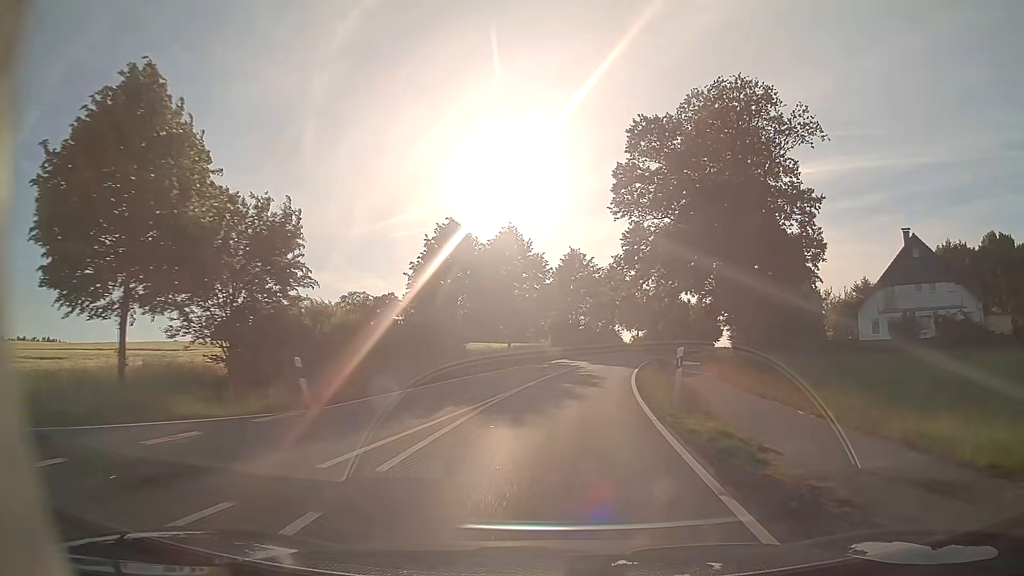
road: tertiary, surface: asphalt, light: Day
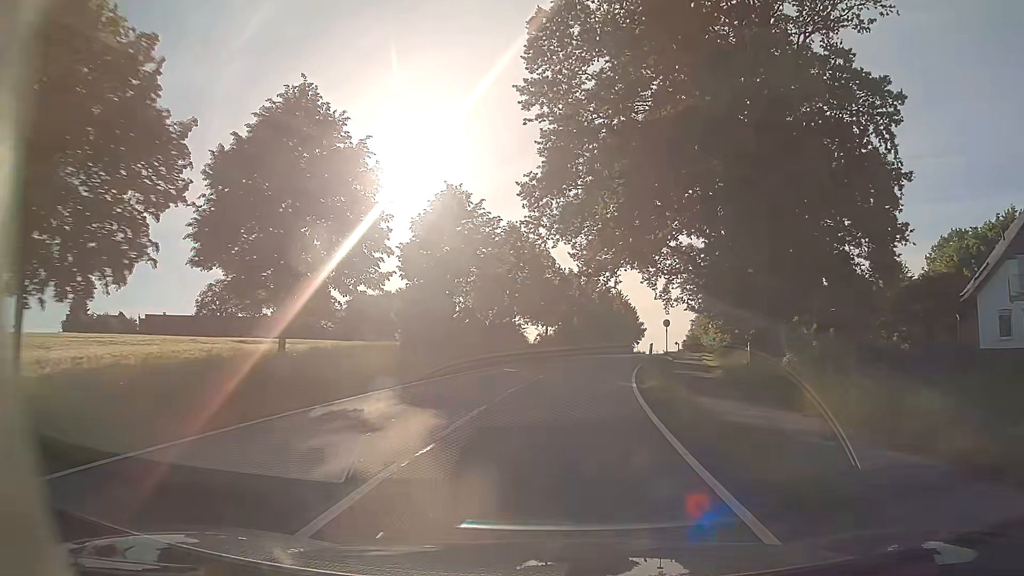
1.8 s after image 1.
(+3.2, +29.9) m; +11°
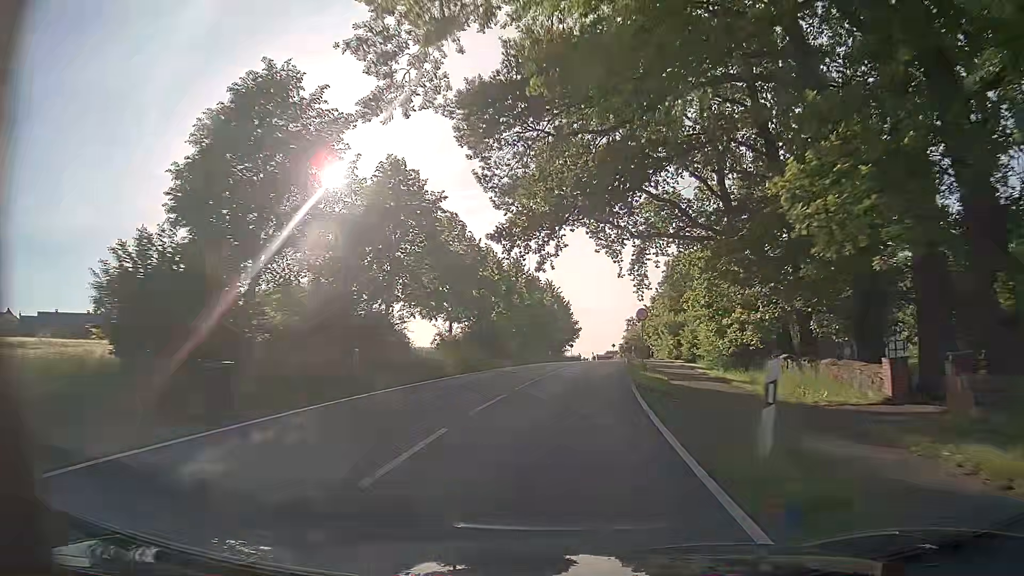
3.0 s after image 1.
(+1.2, +21.4) m; +6°
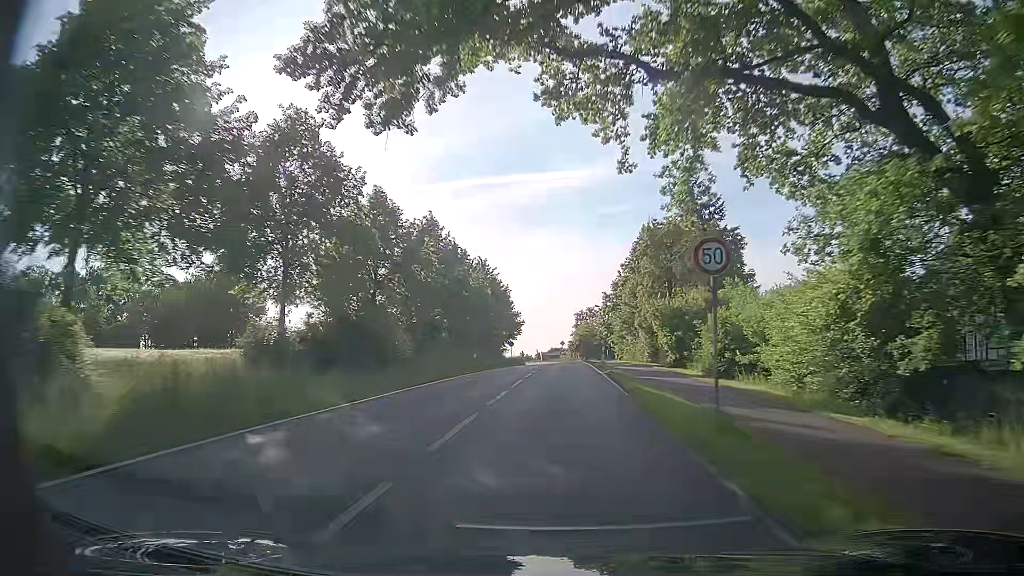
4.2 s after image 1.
(+1.0, +21.9) m; +4°
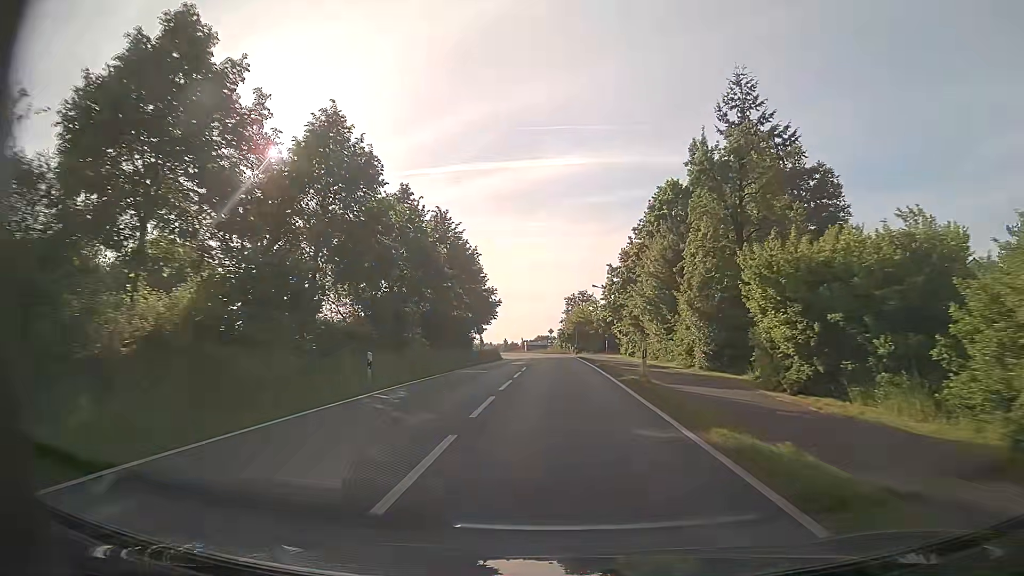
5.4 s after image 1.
(+0.4, +21.2) m; +1°
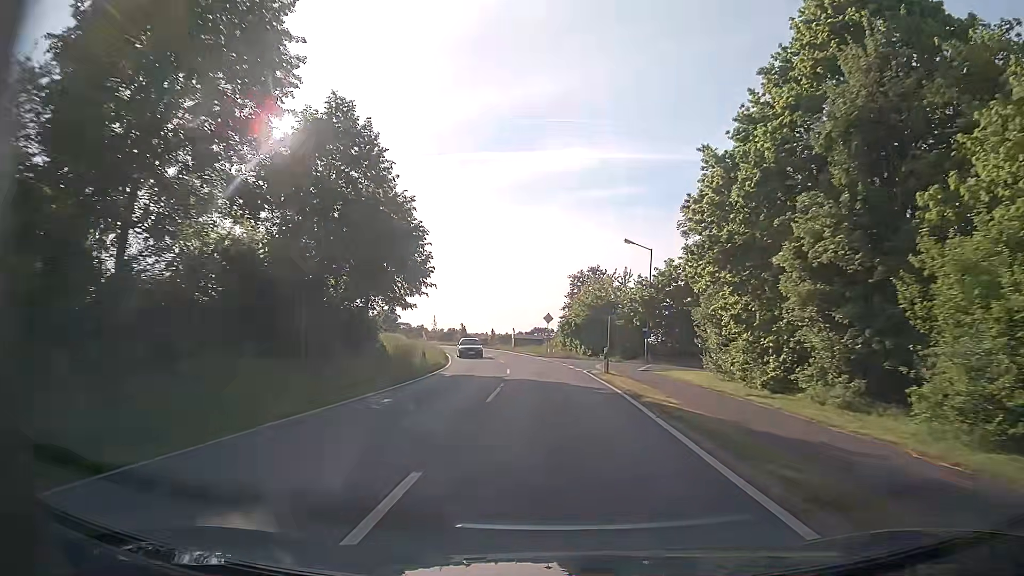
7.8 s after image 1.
(+0.5, +38.1) m; 0°
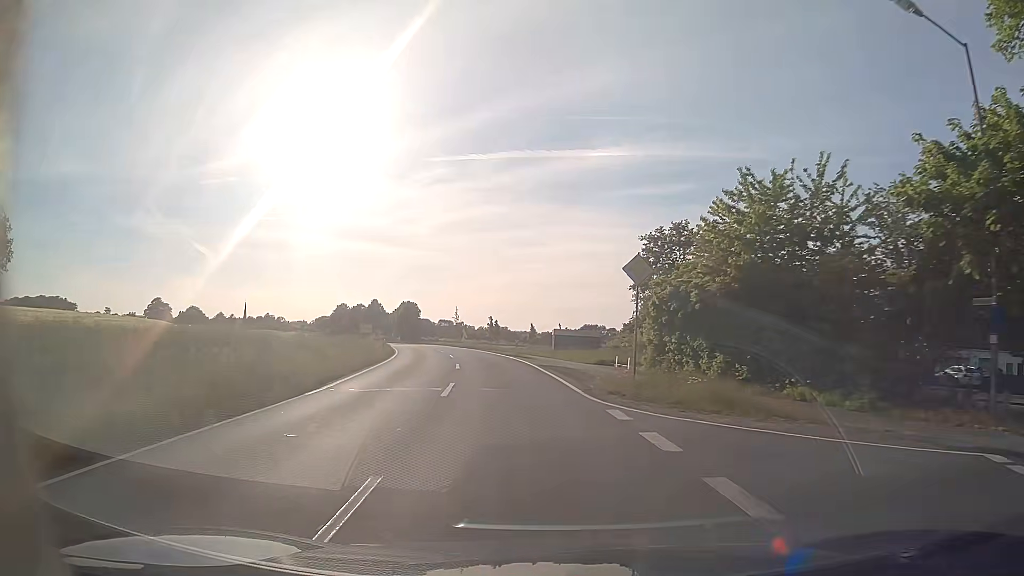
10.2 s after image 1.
(-0.7, +37.6) m; -4°
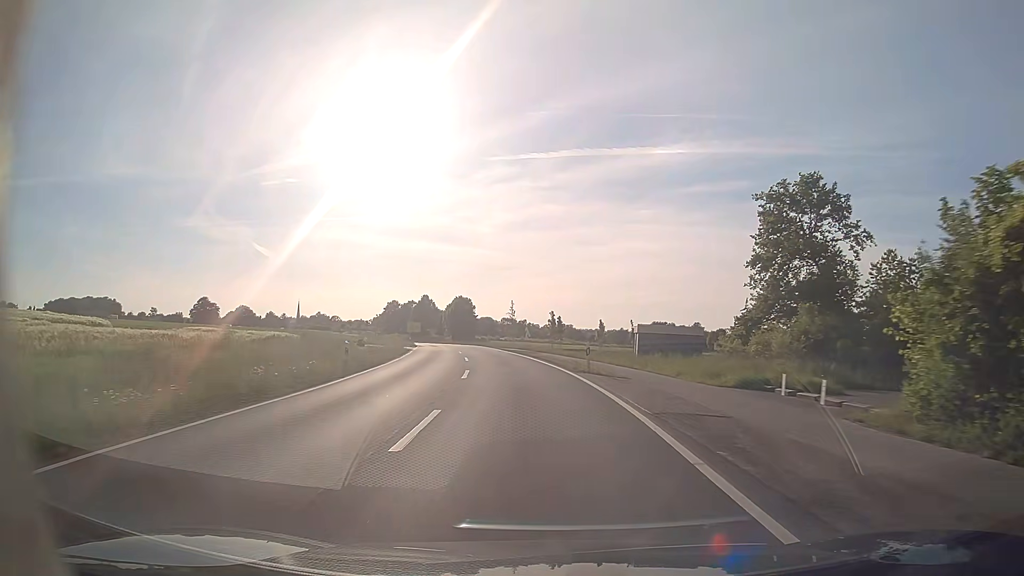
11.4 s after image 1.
(-1.0, +19.2) m; -6°
(0, +10) (-1, +20) (-2, +30) (-3, +40) (-5, +50) (-6, +60) (-8, +69) (-10, +79) (-12, +89) (-14, +99) m
